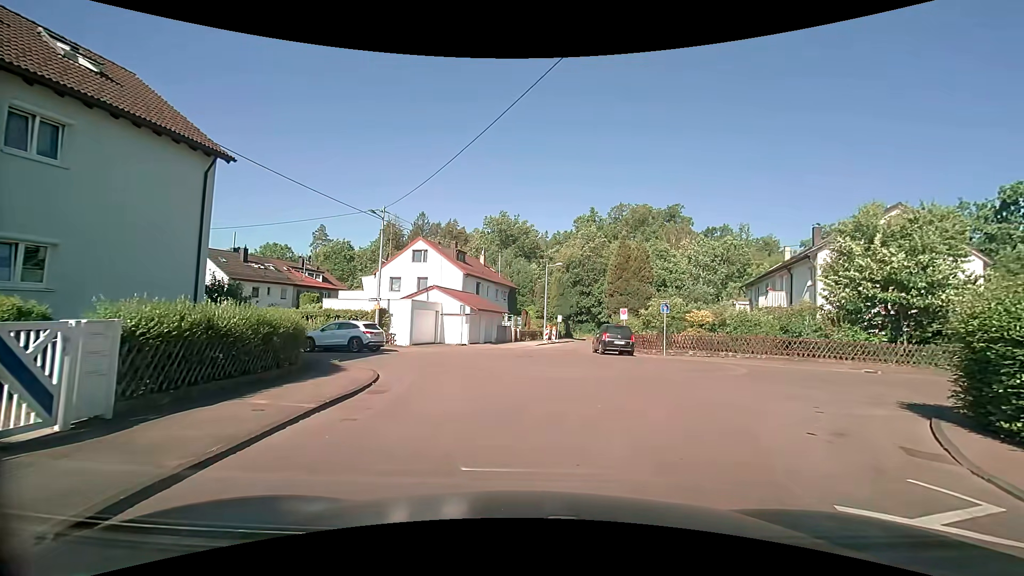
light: Day
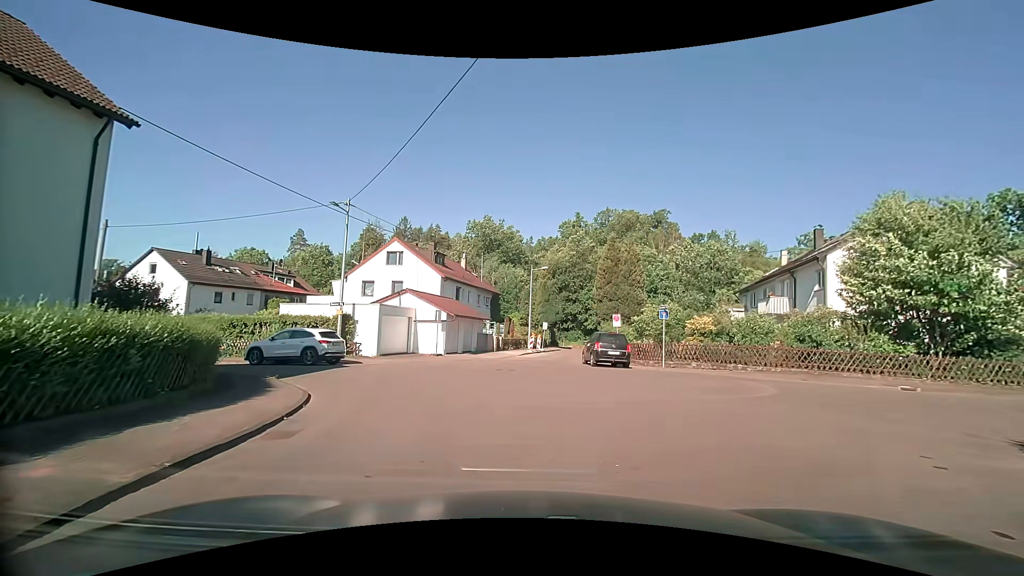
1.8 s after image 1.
(+0.1, +3.1) m; +2°
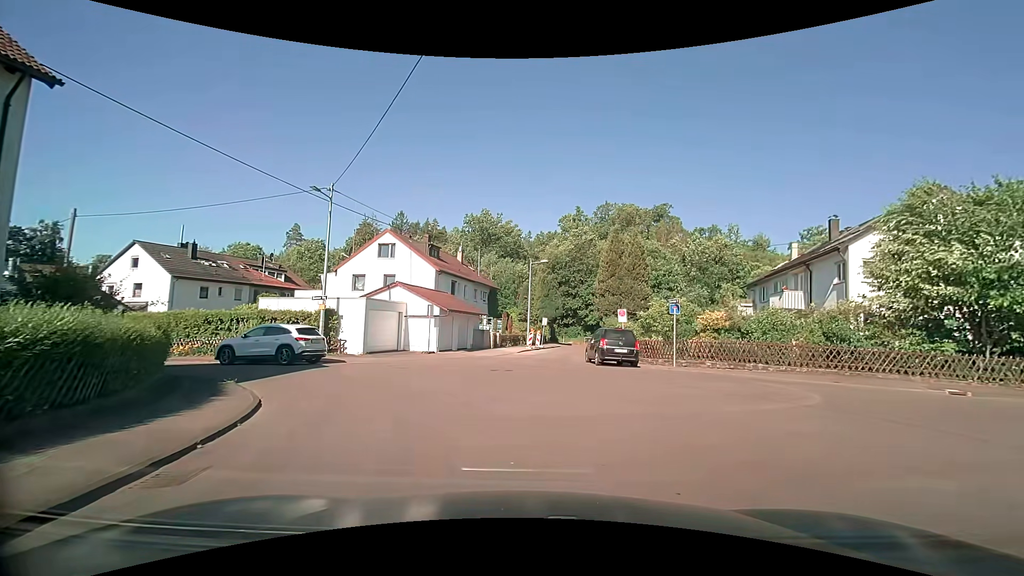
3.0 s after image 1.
(0.0, +2.0) m; +2°
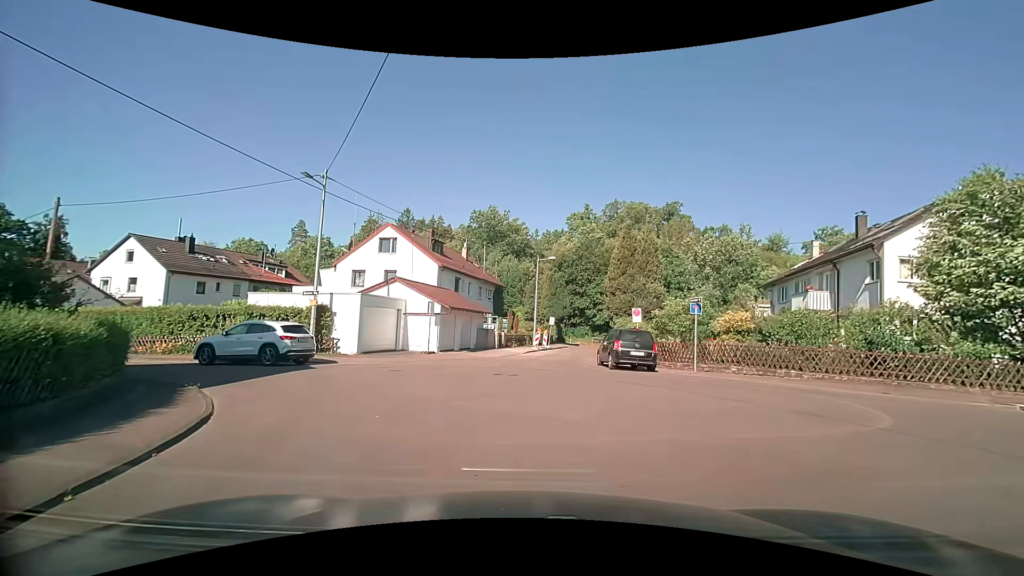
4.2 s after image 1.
(0.0, +1.8) m; -2°
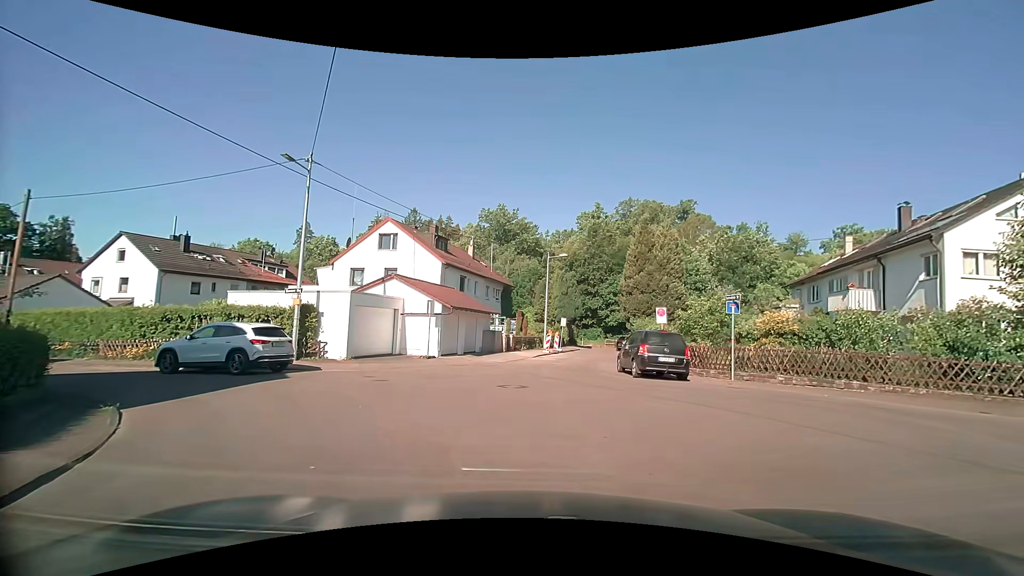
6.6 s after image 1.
(0.0, +2.5) m; 0°
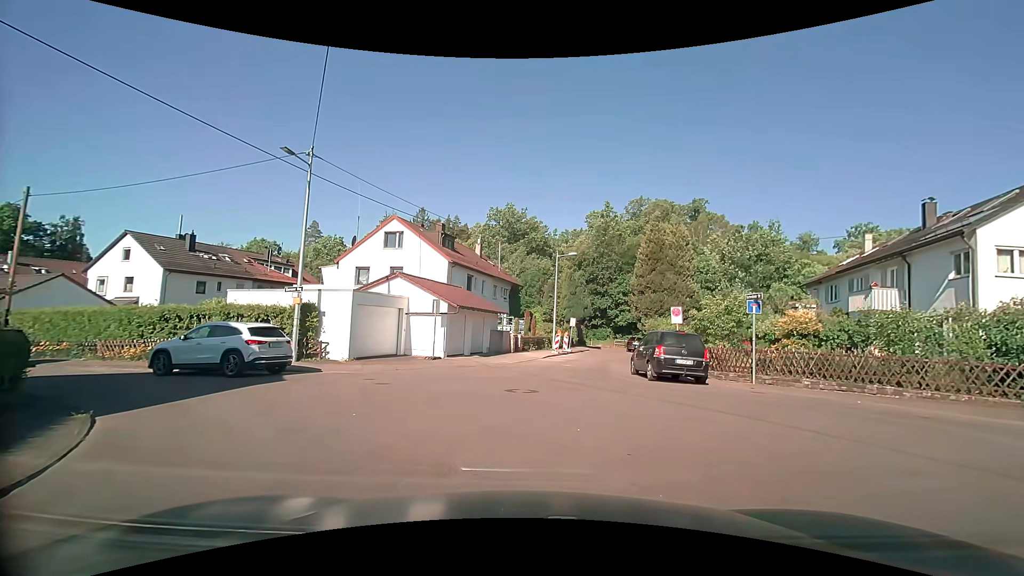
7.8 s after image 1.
(0.0, +0.8) m; 0°
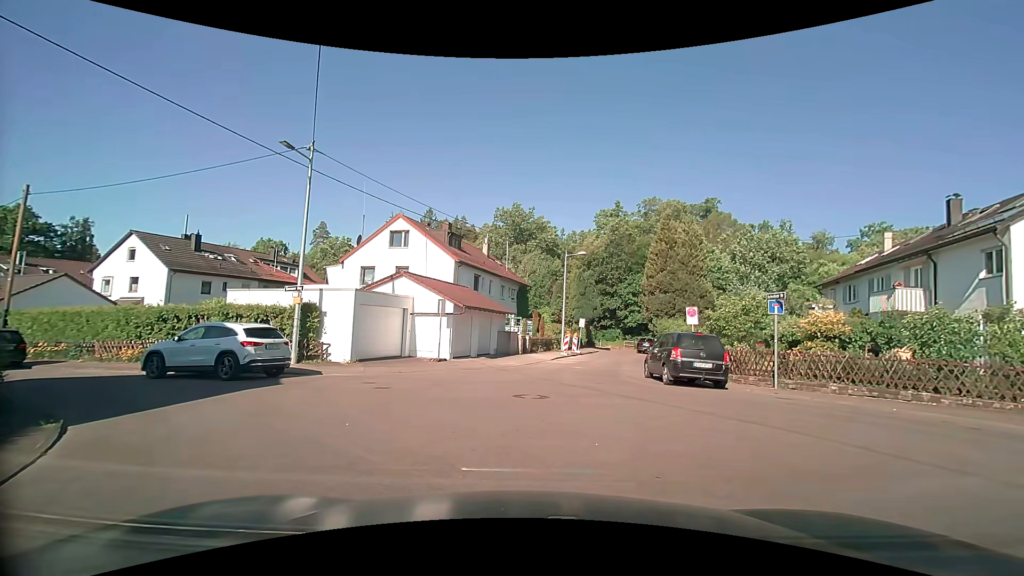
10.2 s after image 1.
(0.0, +0.8) m; 0°
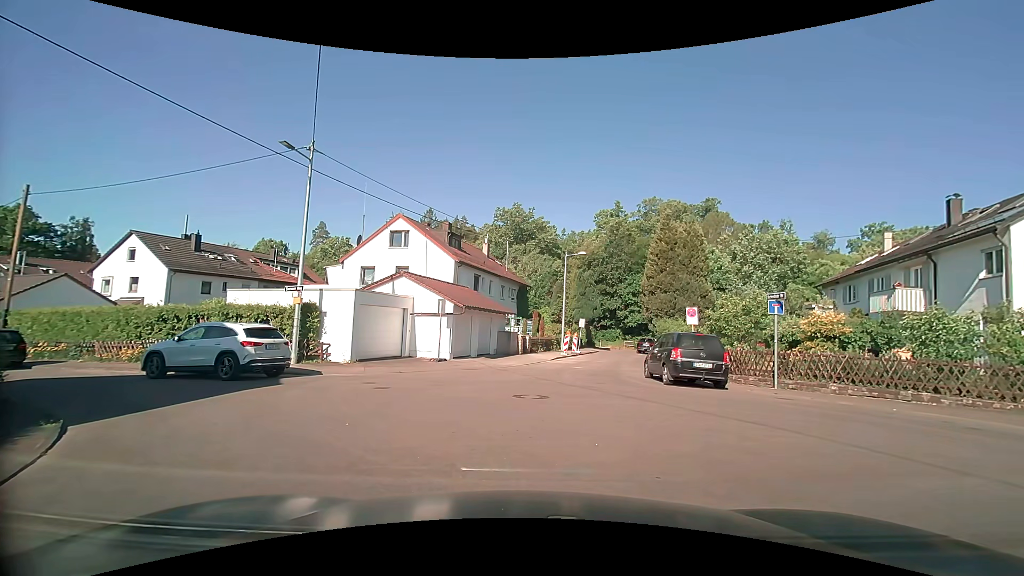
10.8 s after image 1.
(0.0, 0.0) m; 0°
